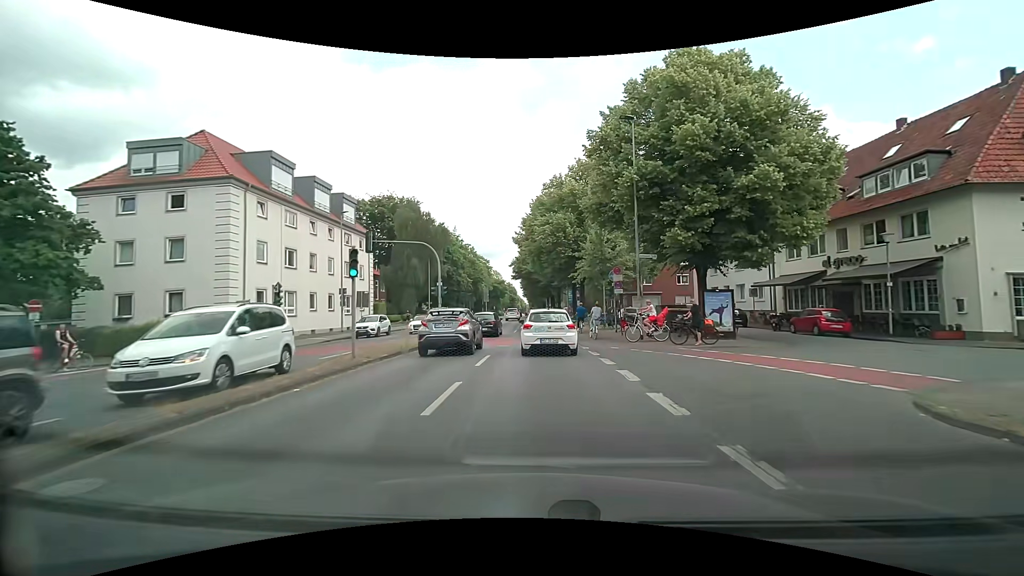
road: secondary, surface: asphalt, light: Day
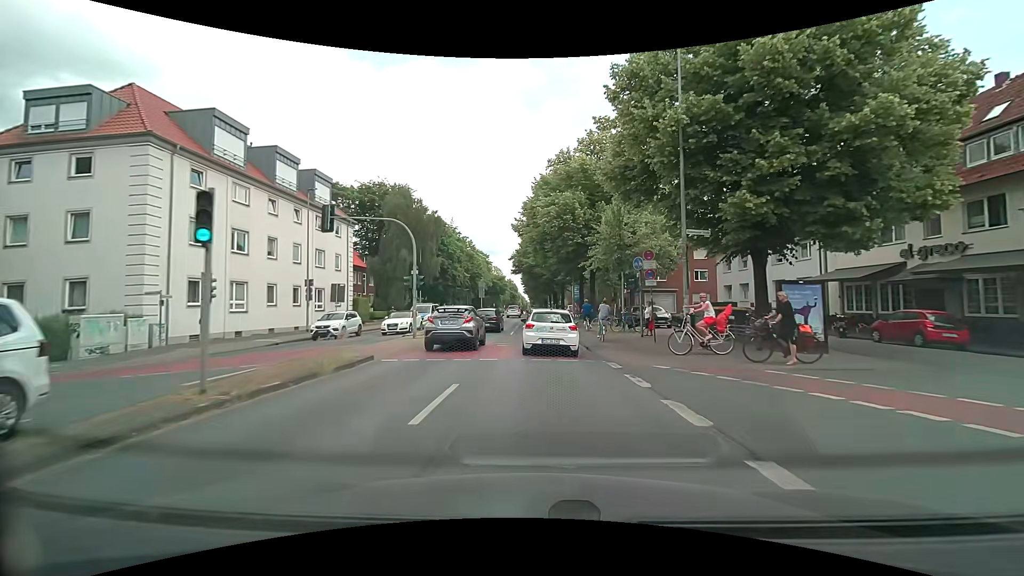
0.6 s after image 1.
(0.0, +6.7) m; 0°
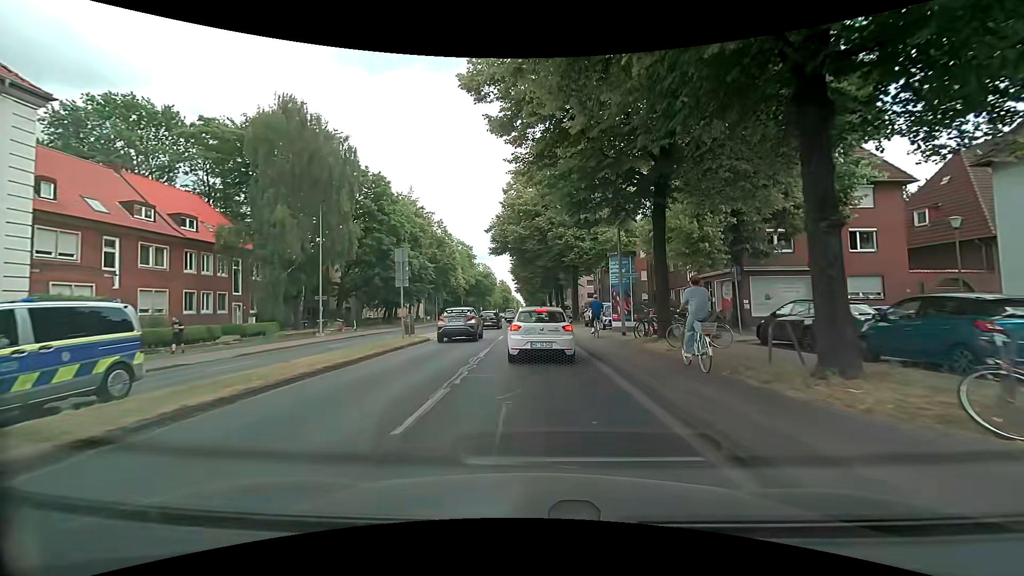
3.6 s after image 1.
(+0.2, +30.8) m; 0°
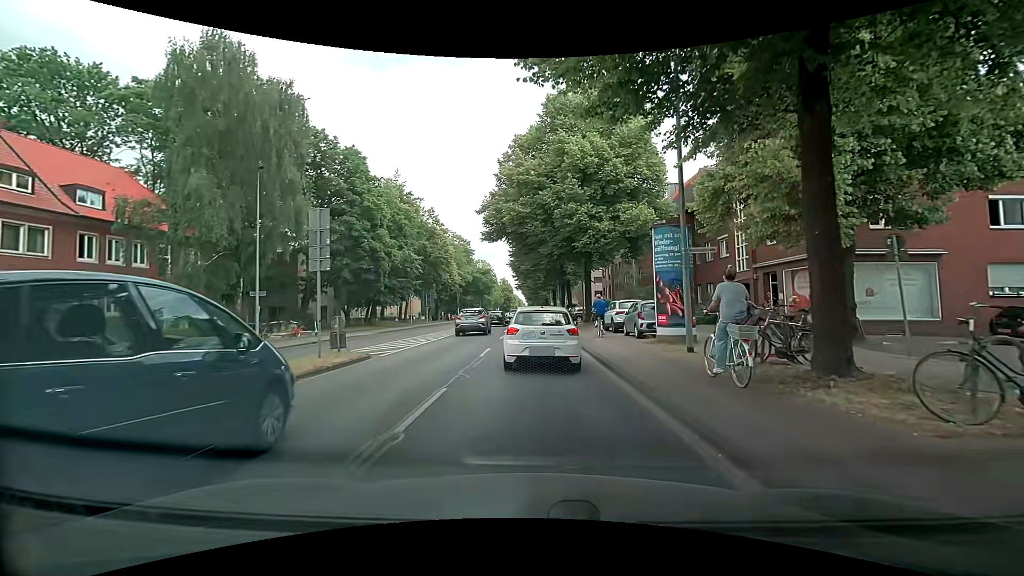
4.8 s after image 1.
(0.0, +8.8) m; 0°
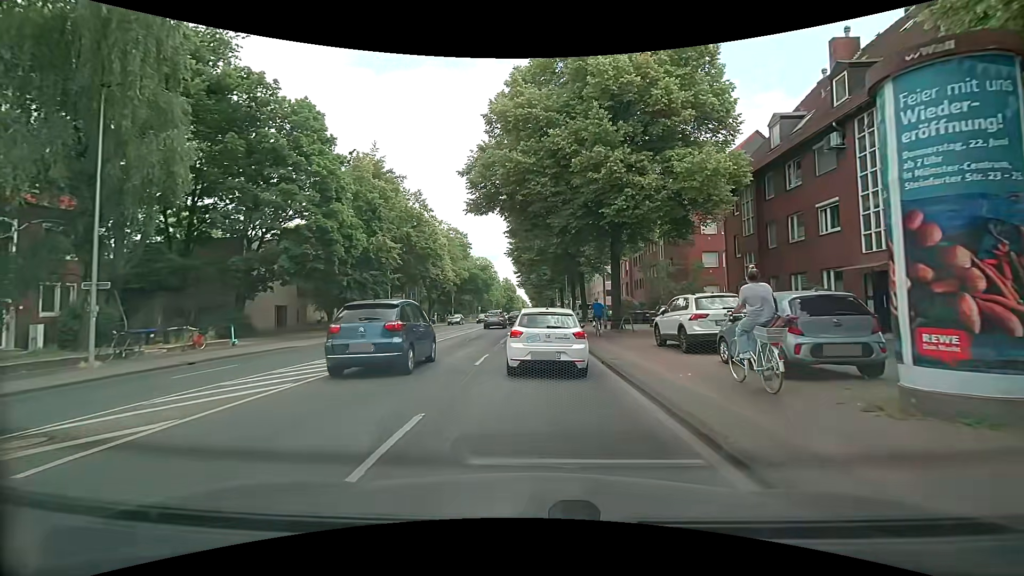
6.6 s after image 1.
(0.0, +11.1) m; +1°
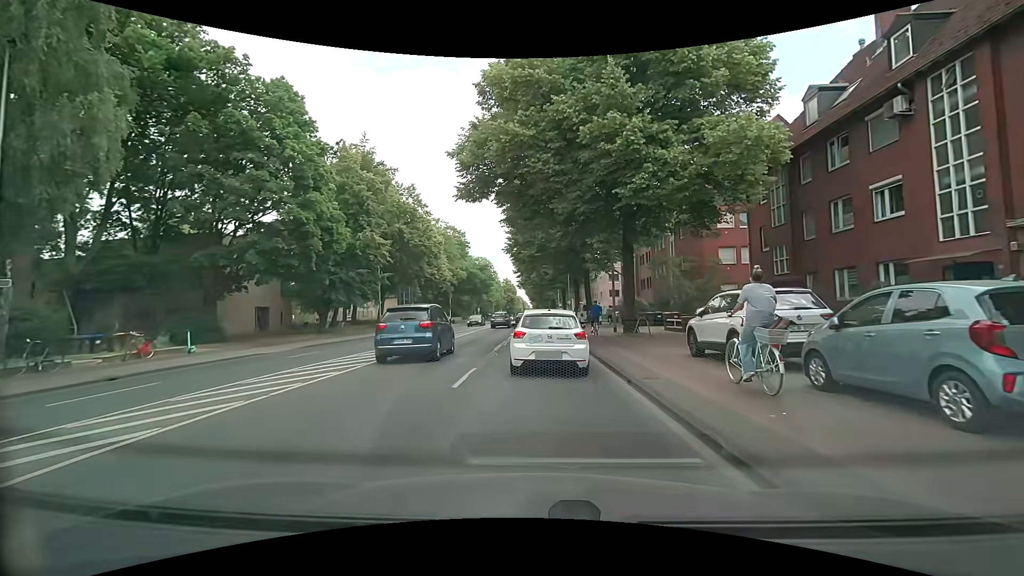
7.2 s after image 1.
(0.0, +3.6) m; +1°
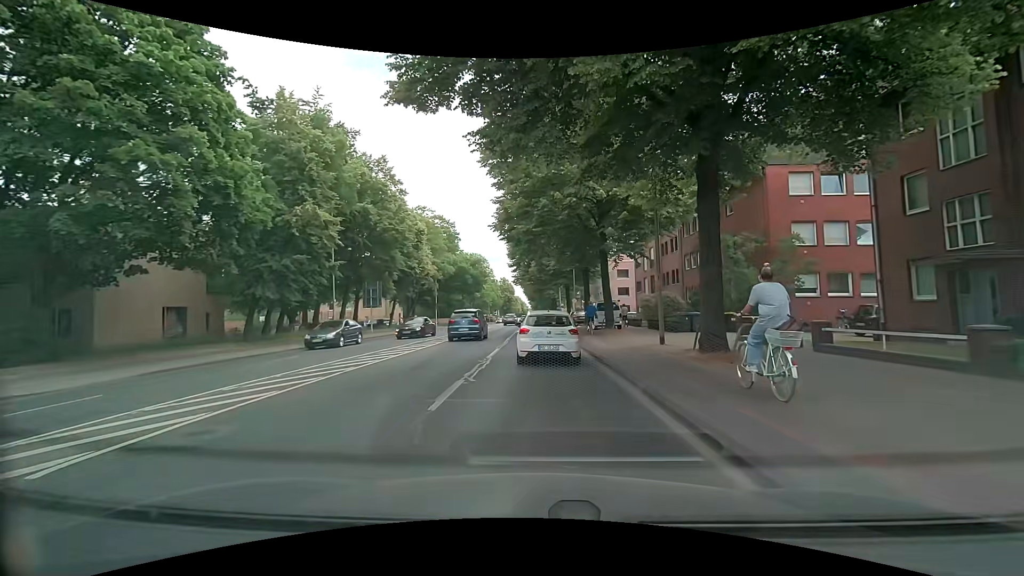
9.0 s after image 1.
(-0.4, +11.1) m; -1°
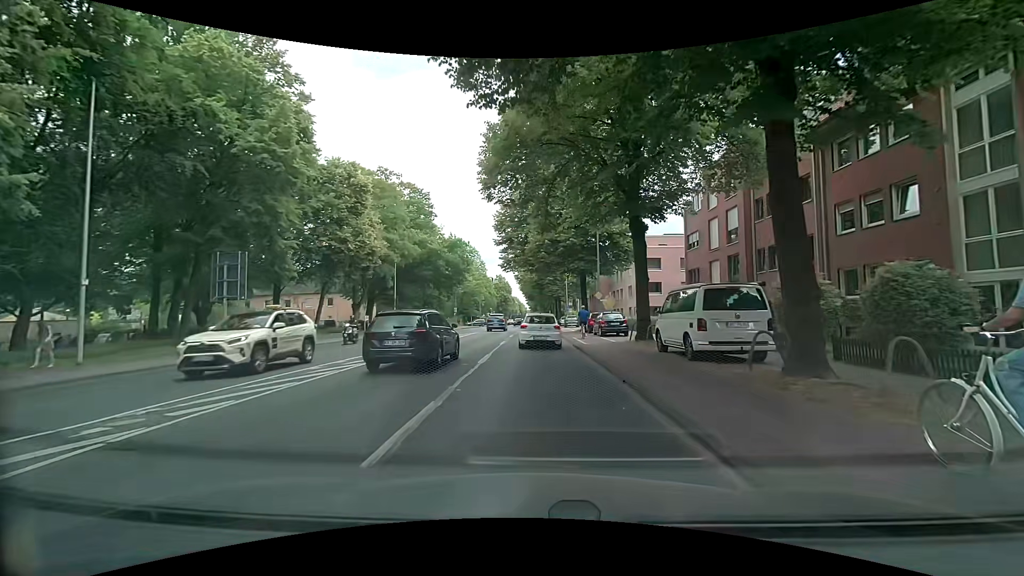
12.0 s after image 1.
(-0.5, +21.7) m; -1°
(0, +10) (0, +20) (0, +30) (0, +40) (0, +50) (0, +60) (0, +70) (0, +80) (0, +90) (0, +100) m
